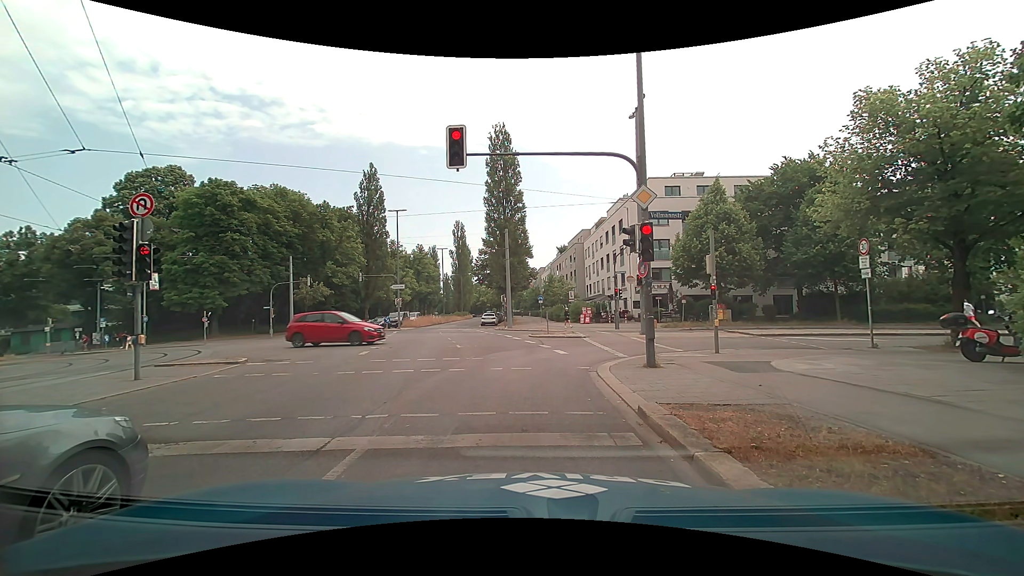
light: Day
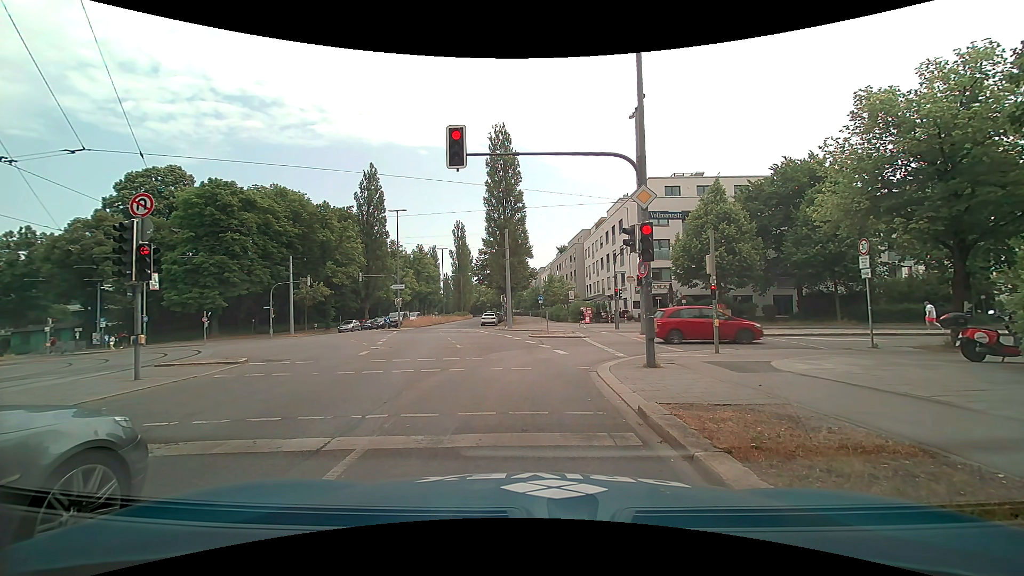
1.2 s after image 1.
(0.0, 0.0) m; 0°
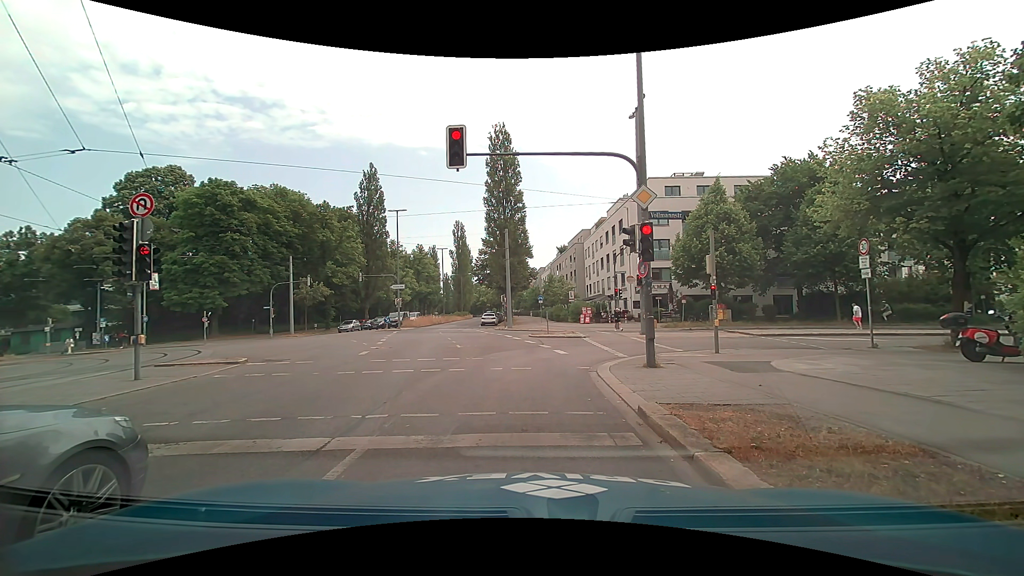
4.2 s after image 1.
(0.0, 0.0) m; 0°
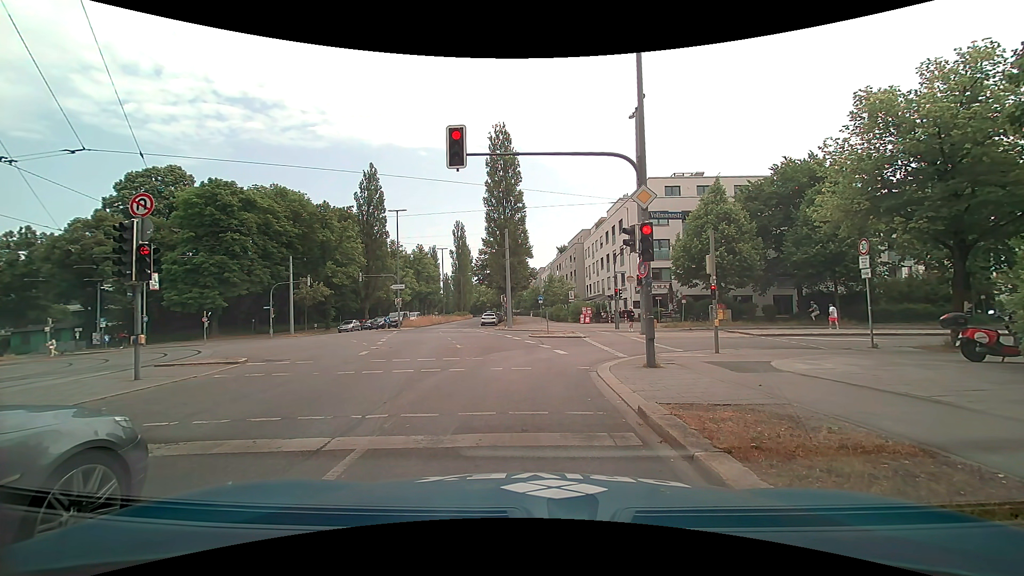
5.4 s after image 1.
(0.0, 0.0) m; 0°
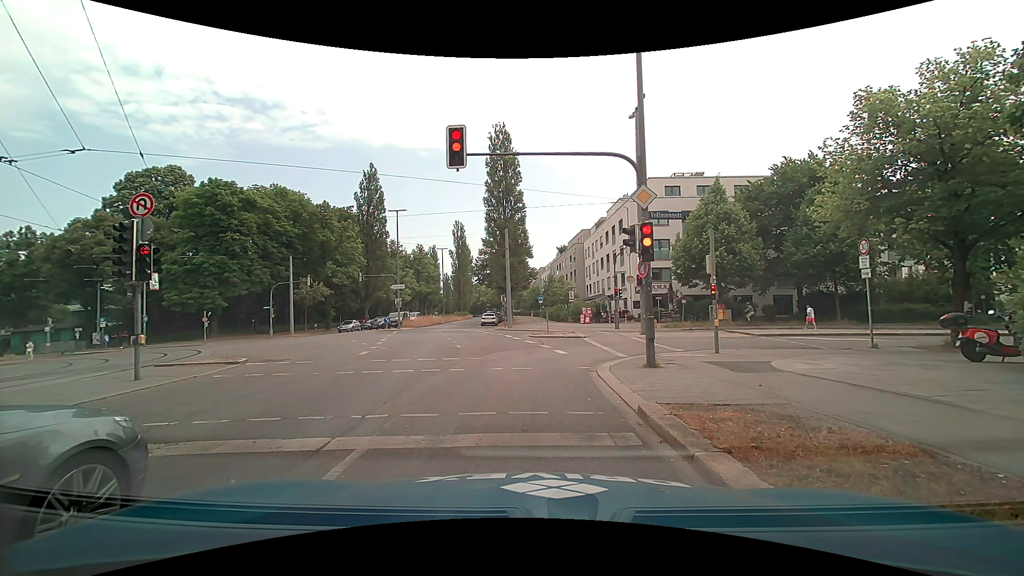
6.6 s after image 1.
(0.0, 0.0) m; 0°
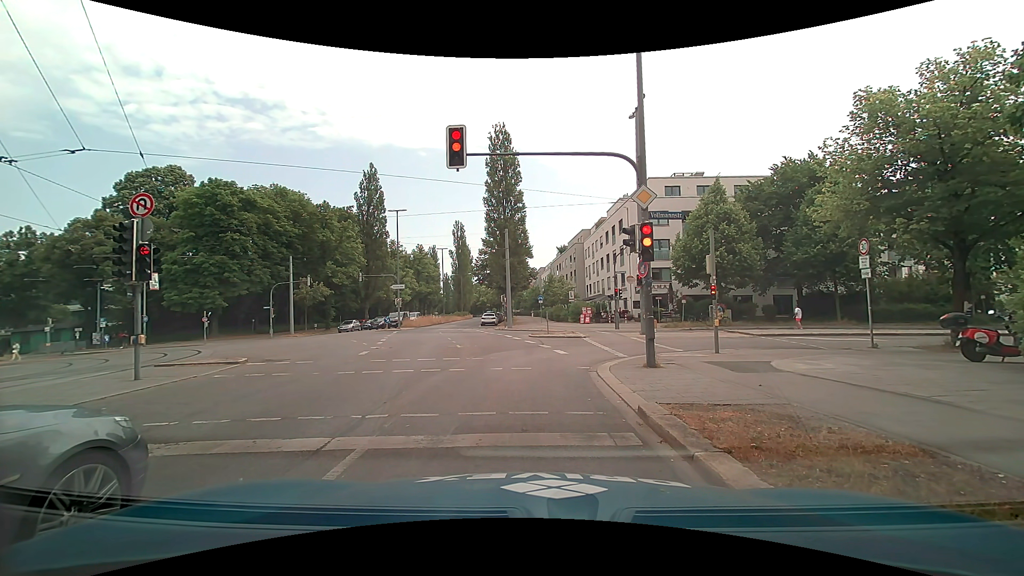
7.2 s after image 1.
(0.0, 0.0) m; 0°
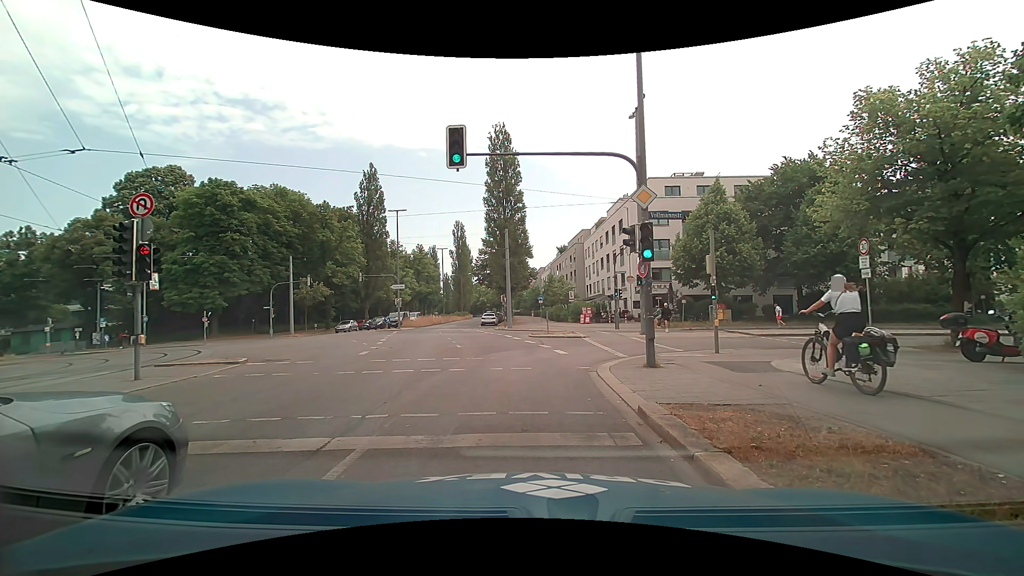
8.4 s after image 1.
(0.0, 0.0) m; 0°
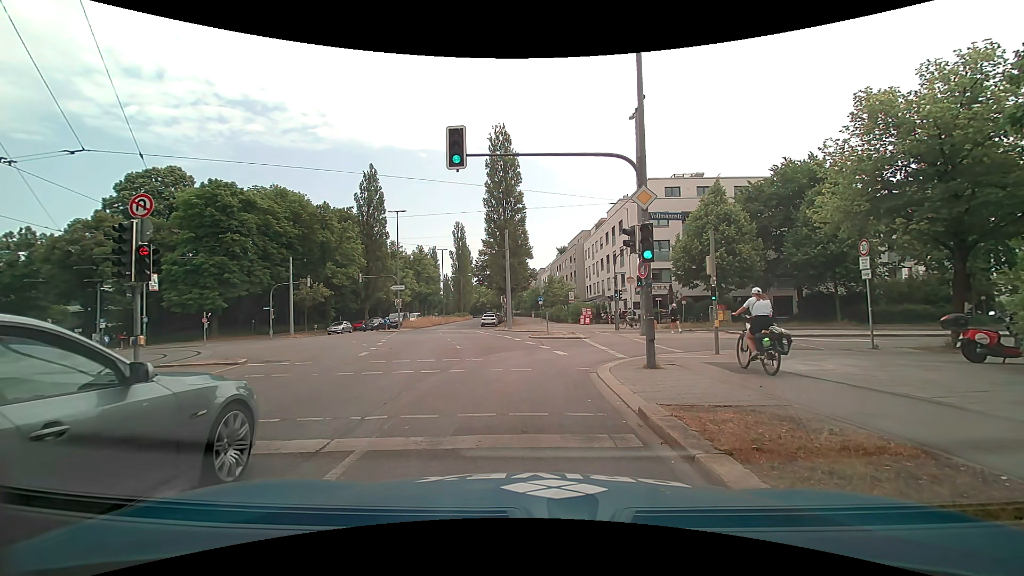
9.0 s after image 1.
(0.0, 0.0) m; 0°
